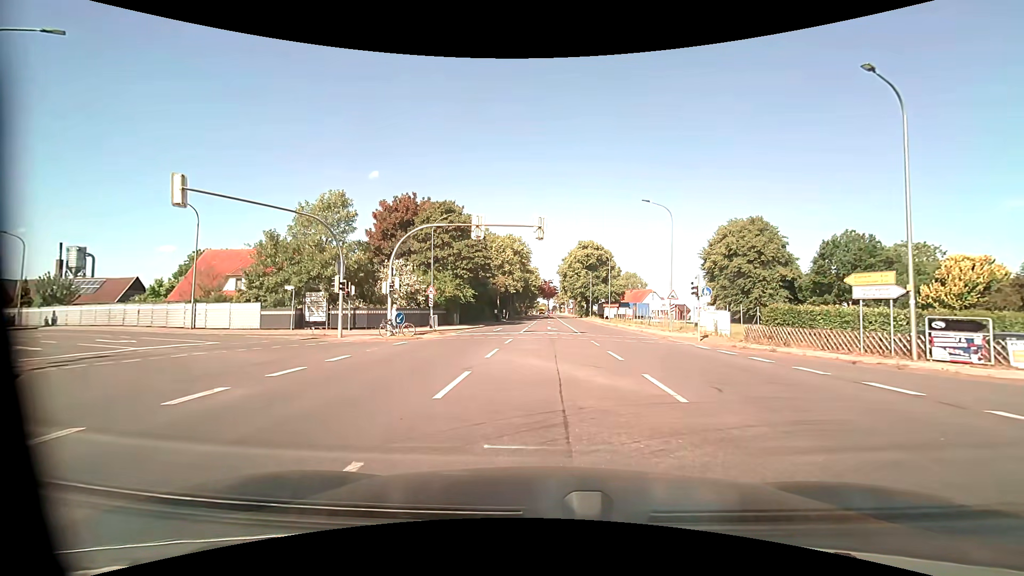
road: tertiary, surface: asphalt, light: Day
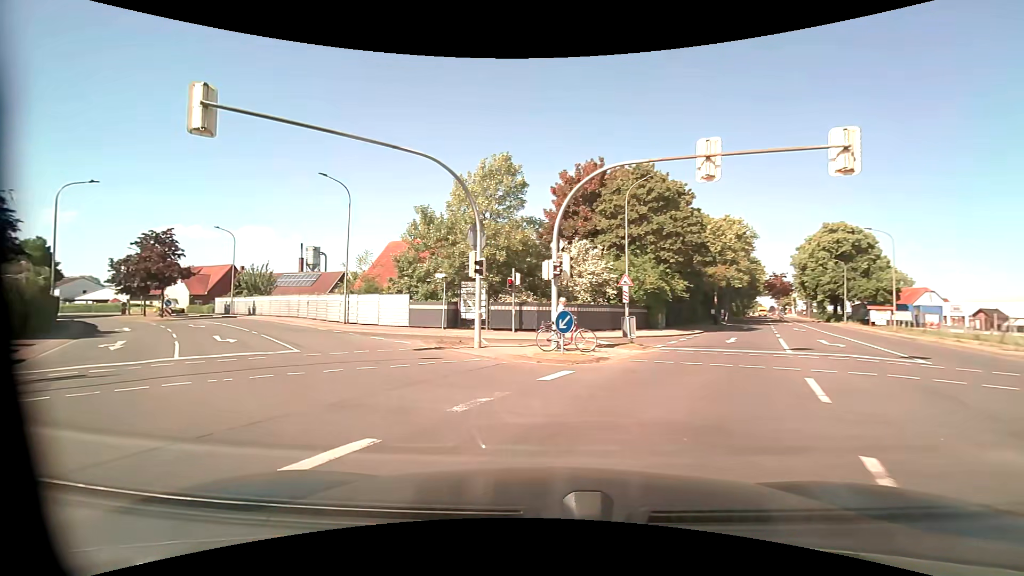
(-1.9, +11.2) m; -23°
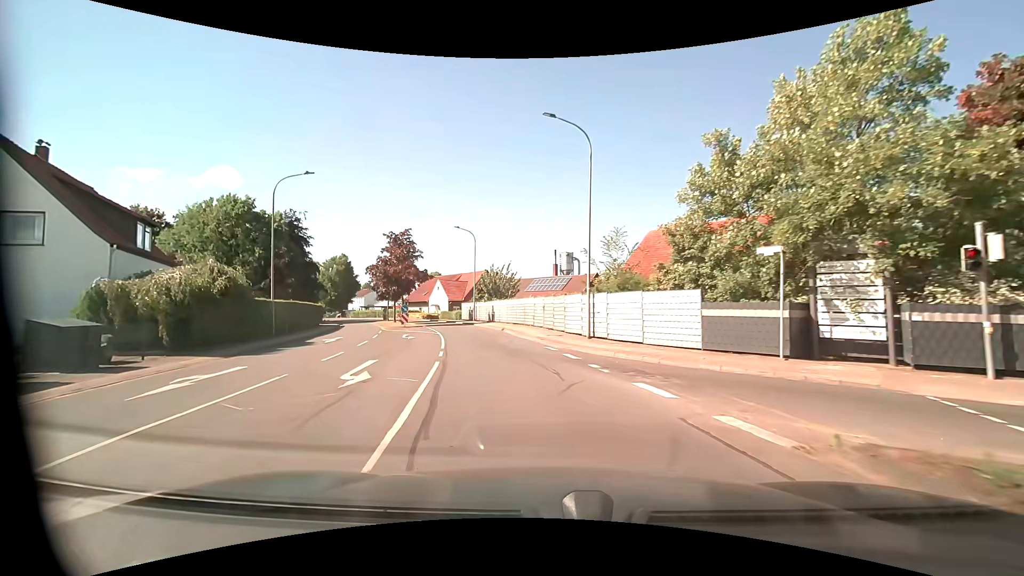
(-3.5, +12.4) m; -29°
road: unclassified
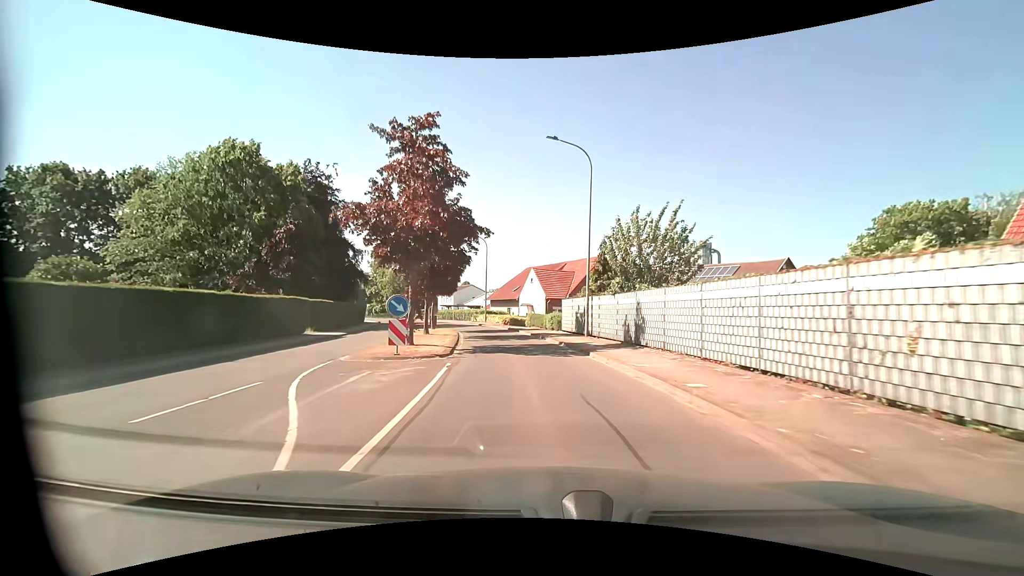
(-3.6, +27.0) m; -12°
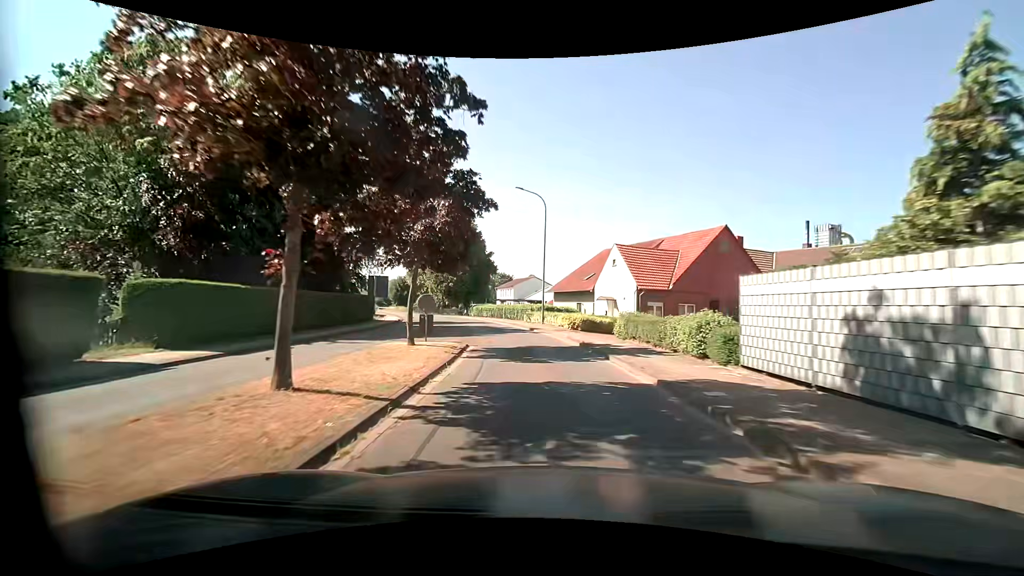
(-1.3, +19.1) m; -7°
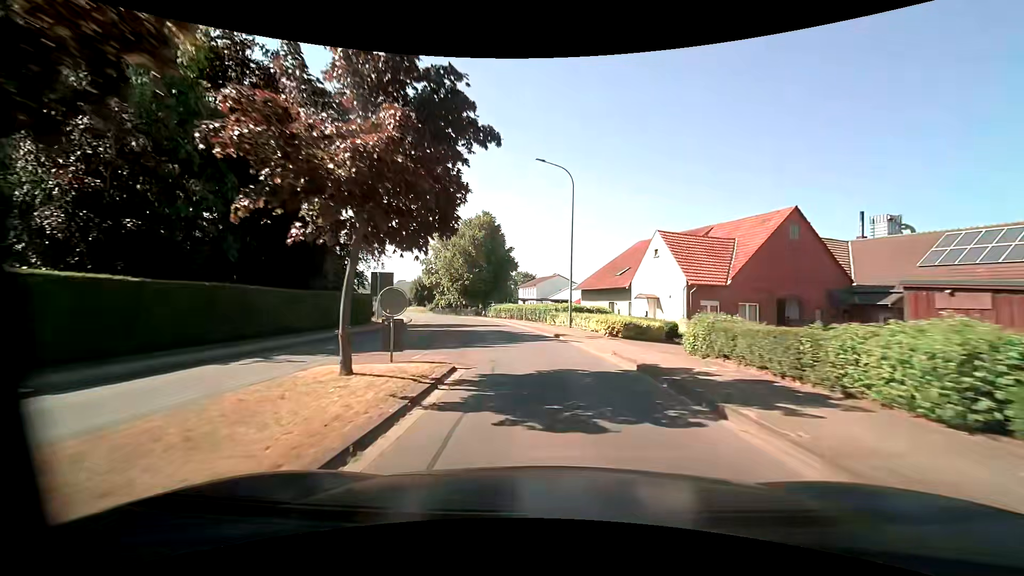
(-0.2, +6.6) m; -3°
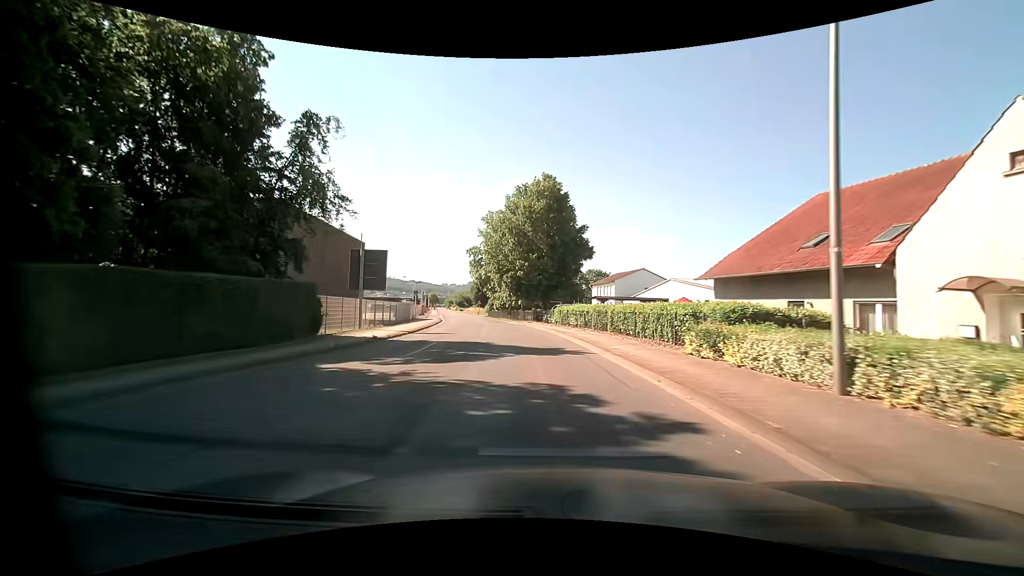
(-1.4, +20.3) m; -8°
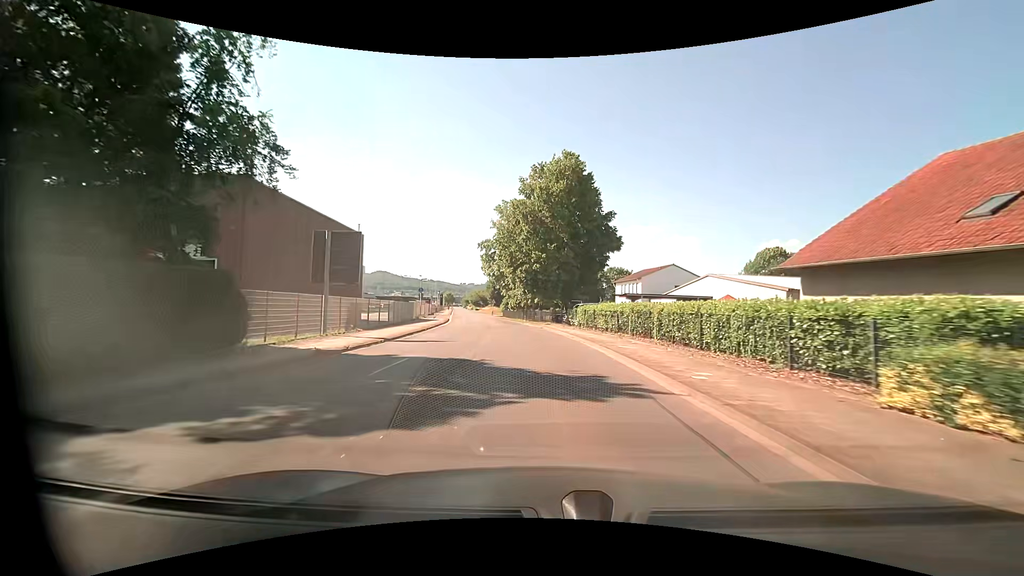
(-0.1, +6.9) m; -2°
(0, +10) (-1, +20) (-2, +30) (-3, +40) (-5, +50) (-6, +60) (-8, +69) (-10, +79) (-12, +89) (-14, +99) m
